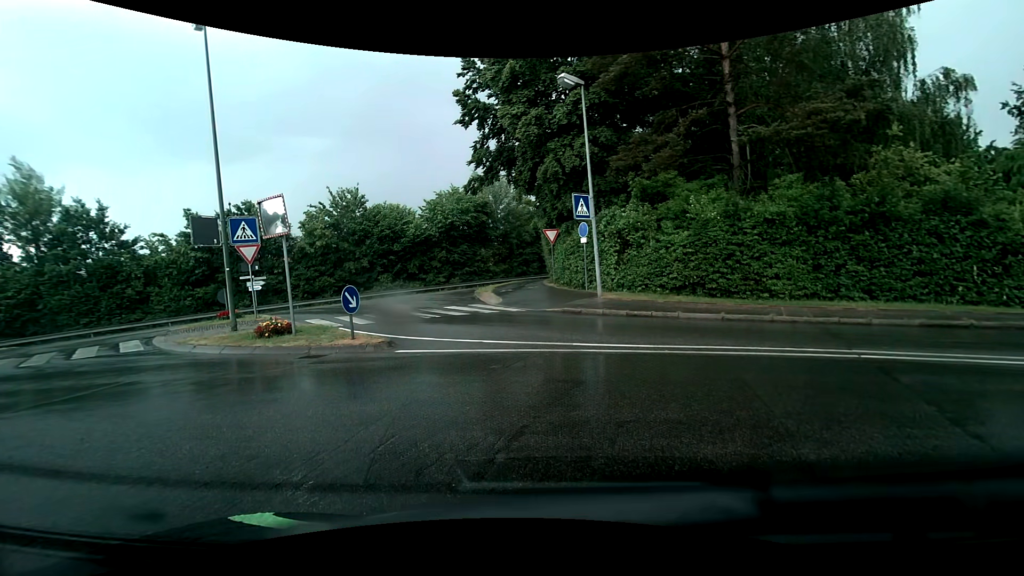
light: Day
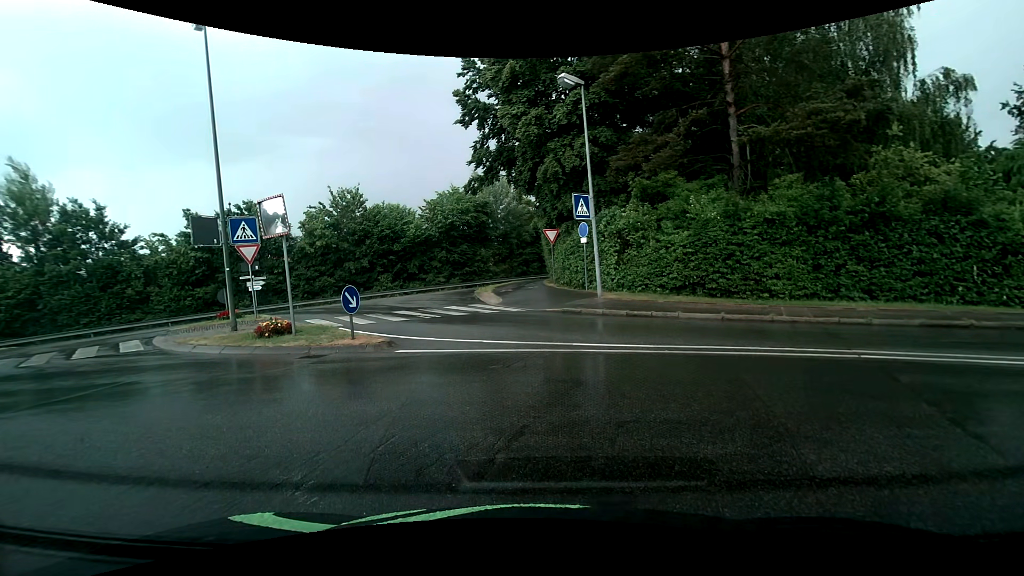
(0.0, 0.0) m; 0°
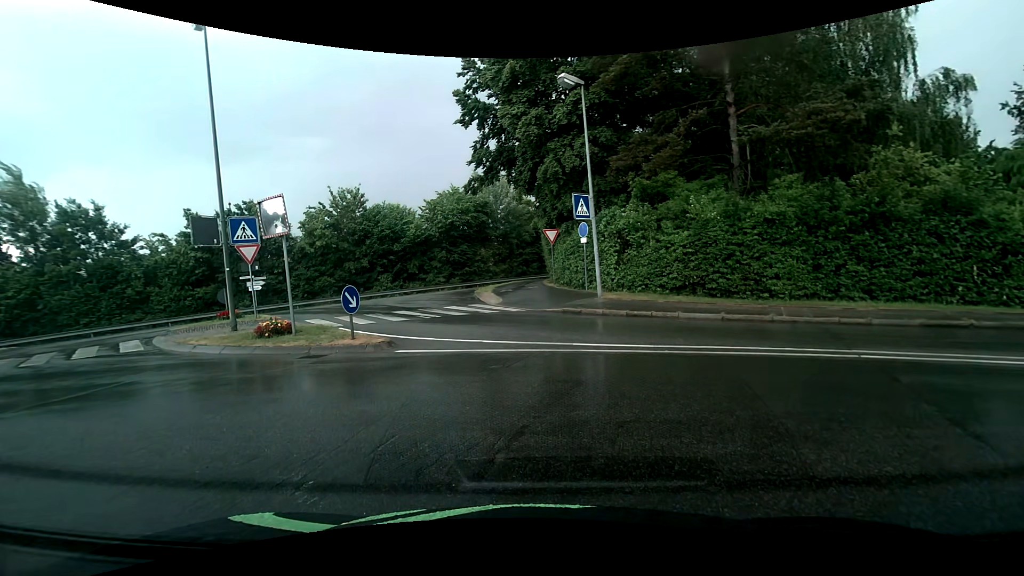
(0.0, 0.0) m; 0°
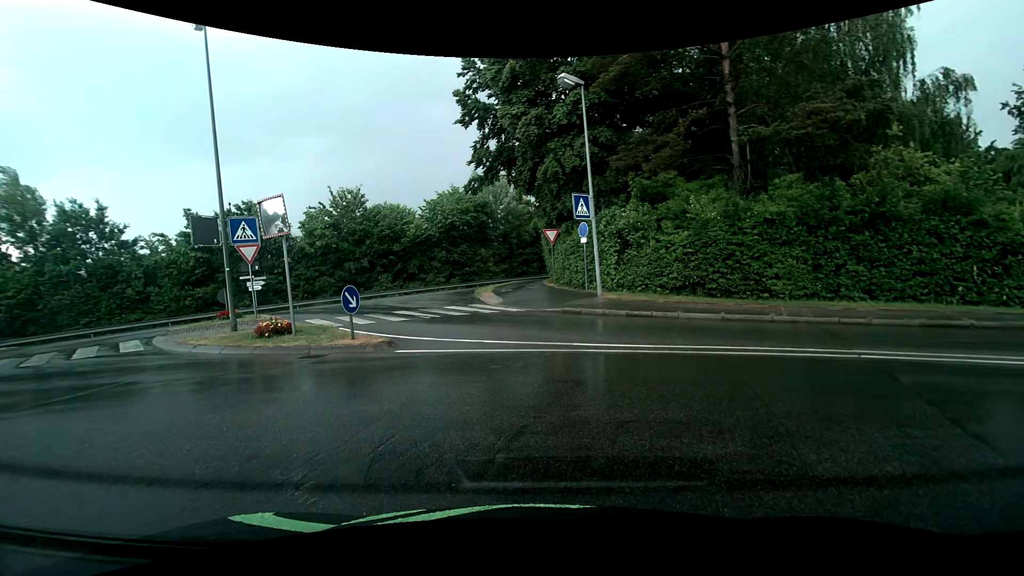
(0.0, 0.0) m; 0°
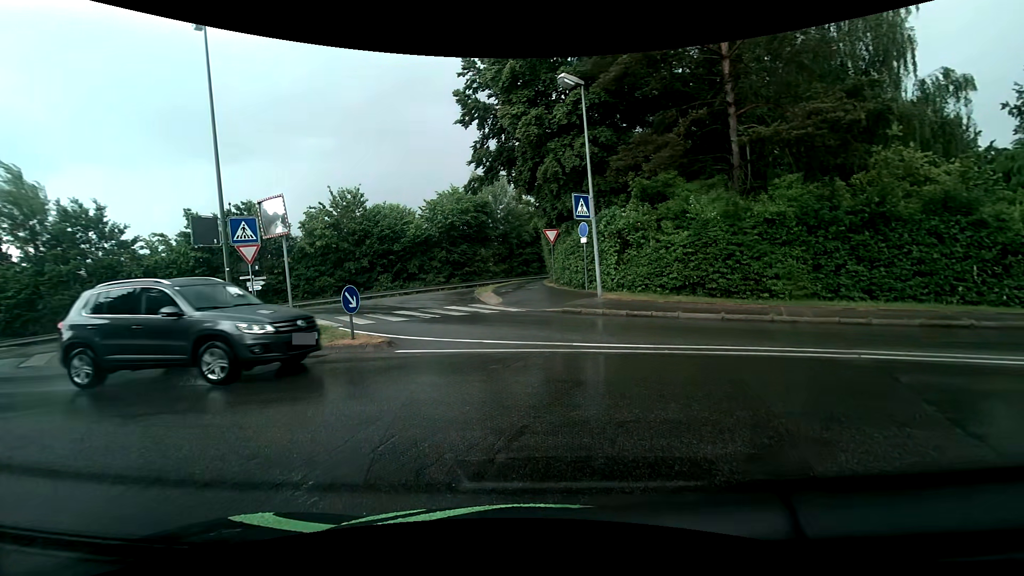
(0.0, 0.0) m; 0°
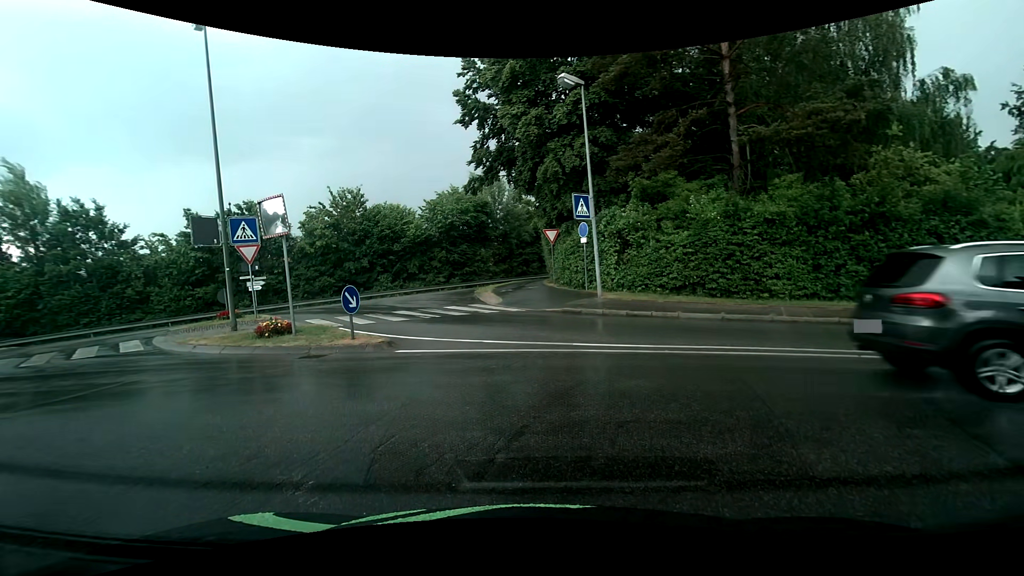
(0.0, 0.0) m; 0°
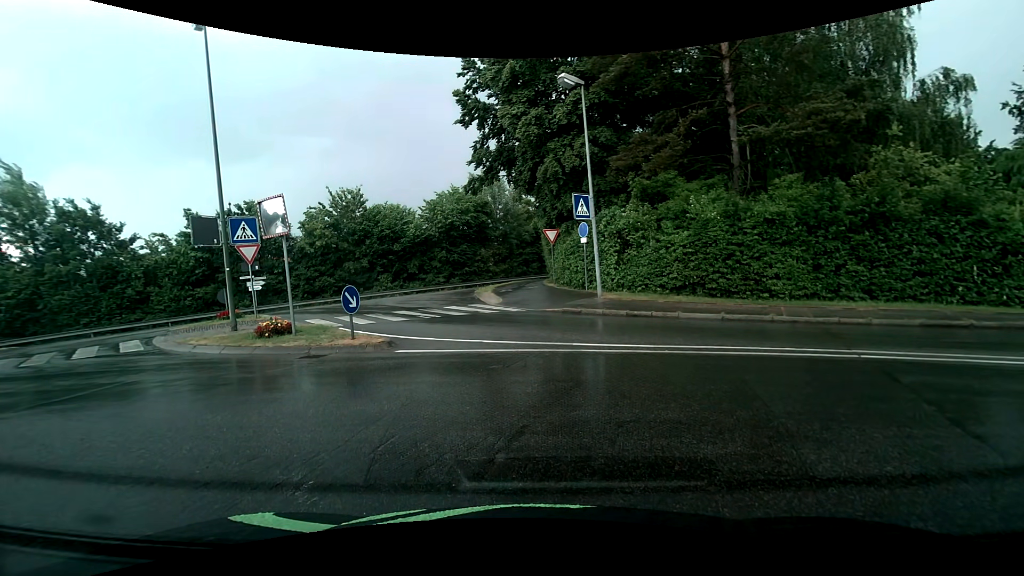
(0.0, 0.0) m; 0°
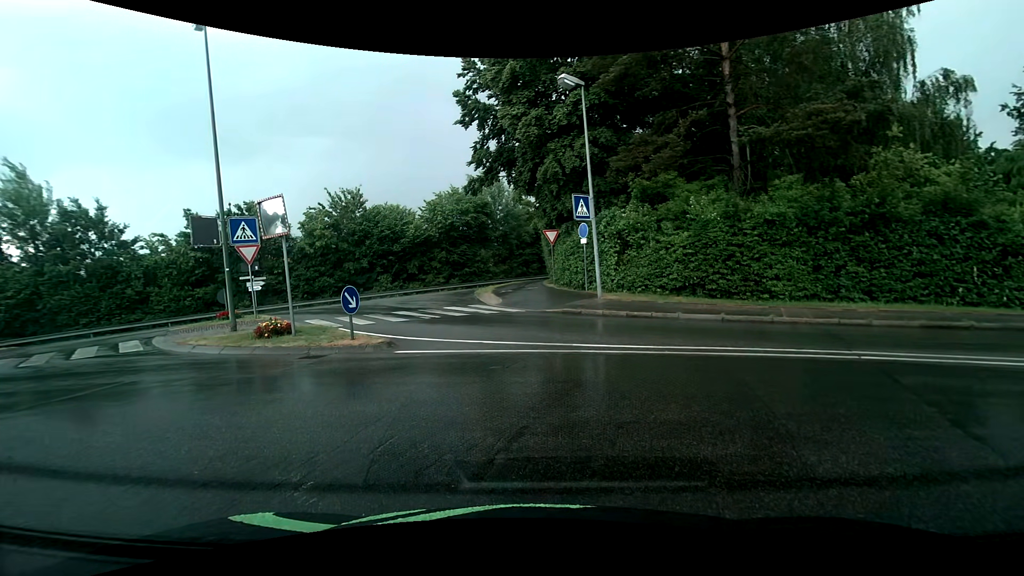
(0.0, 0.0) m; 0°
